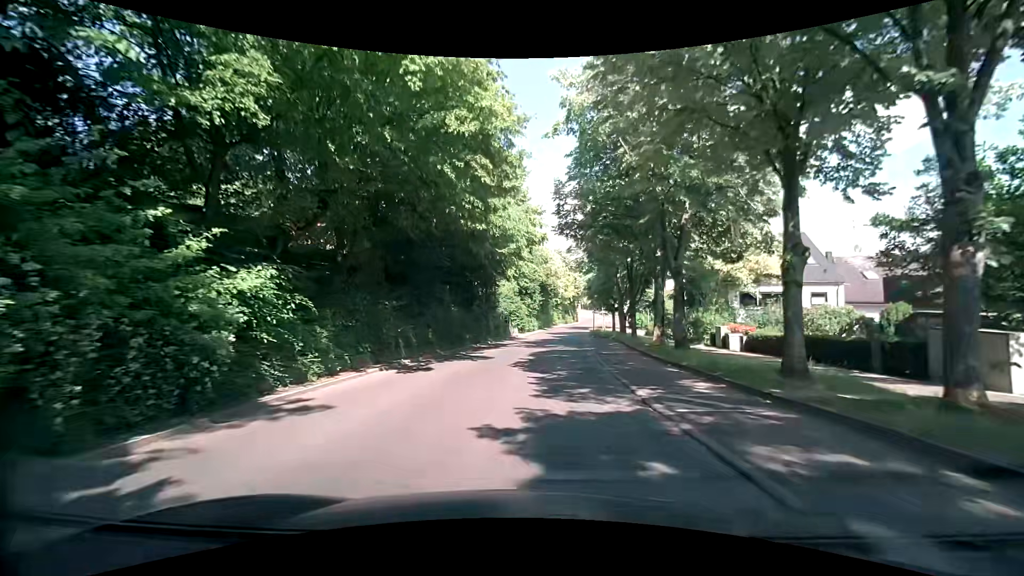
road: residential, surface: asphalt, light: Day
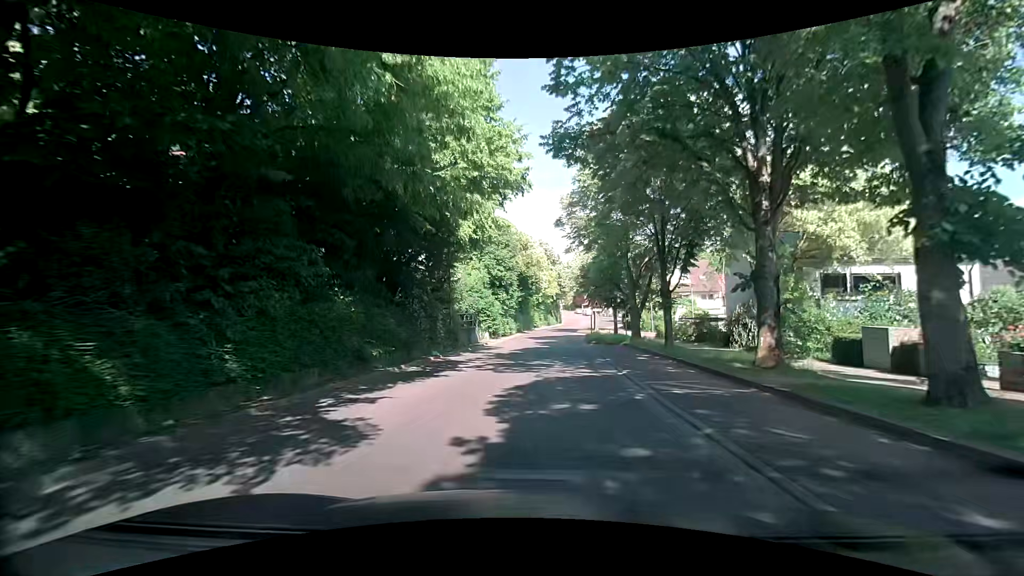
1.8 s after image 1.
(+0.2, +13.7) m; +2°
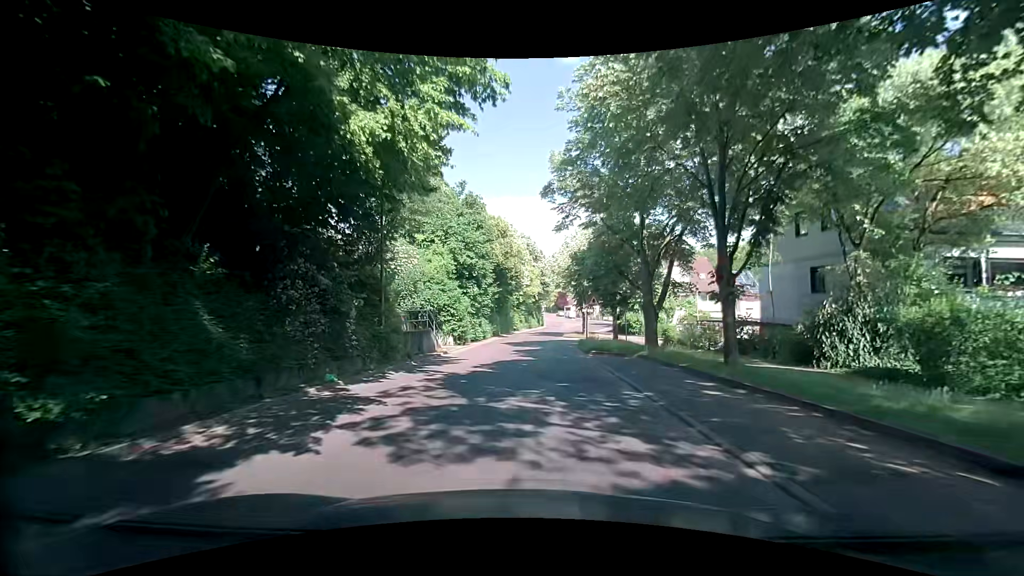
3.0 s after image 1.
(+0.1, +9.0) m; +2°
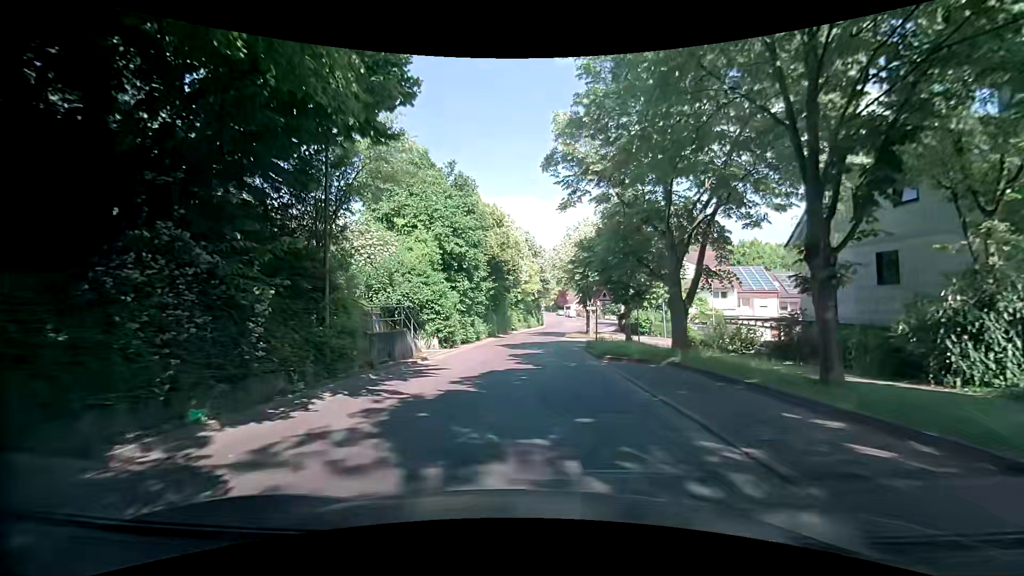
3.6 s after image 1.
(0.0, +4.6) m; 0°
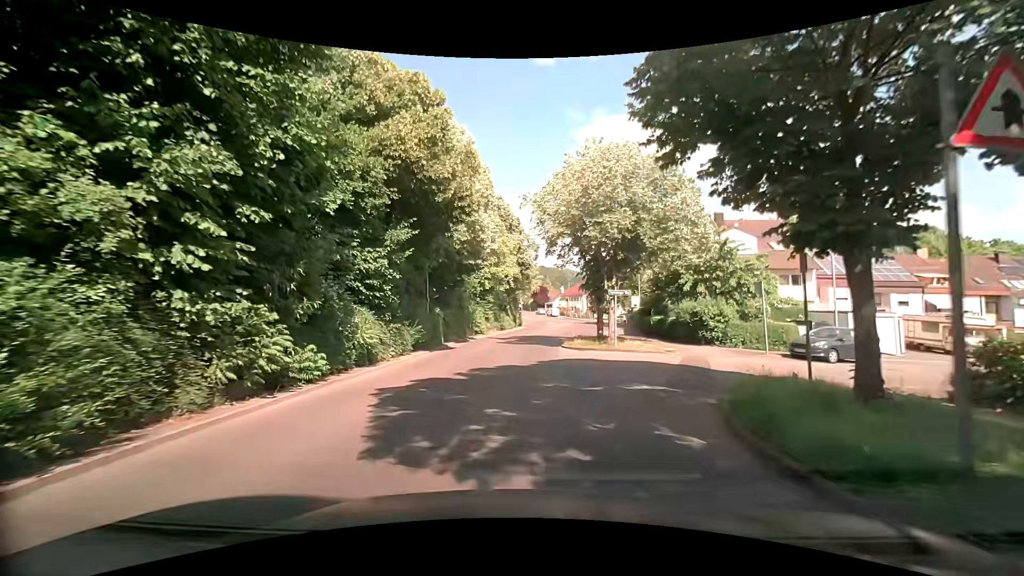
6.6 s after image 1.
(+0.4, +21.8) m; +3°
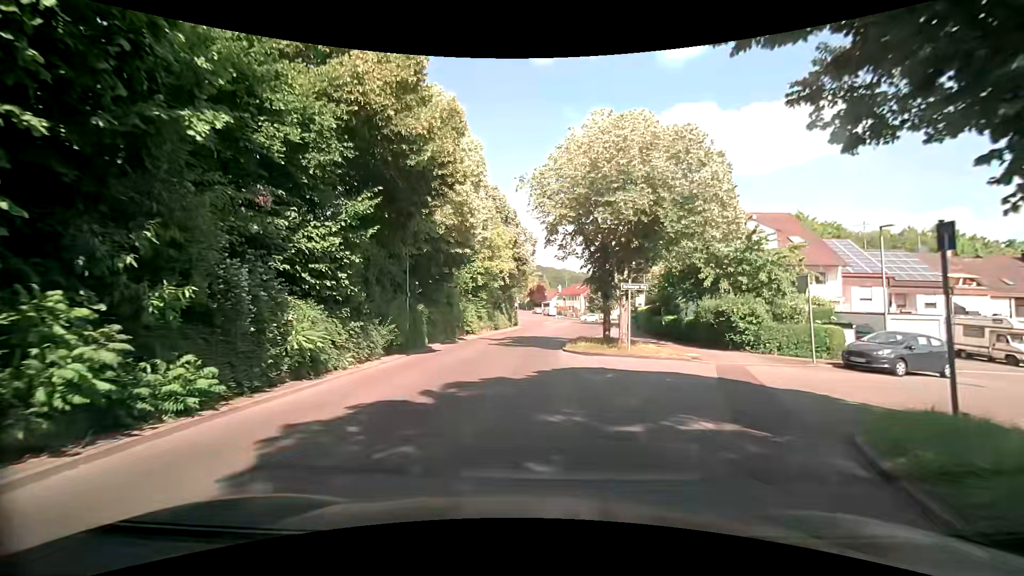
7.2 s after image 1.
(-0.1, +3.8) m; -1°
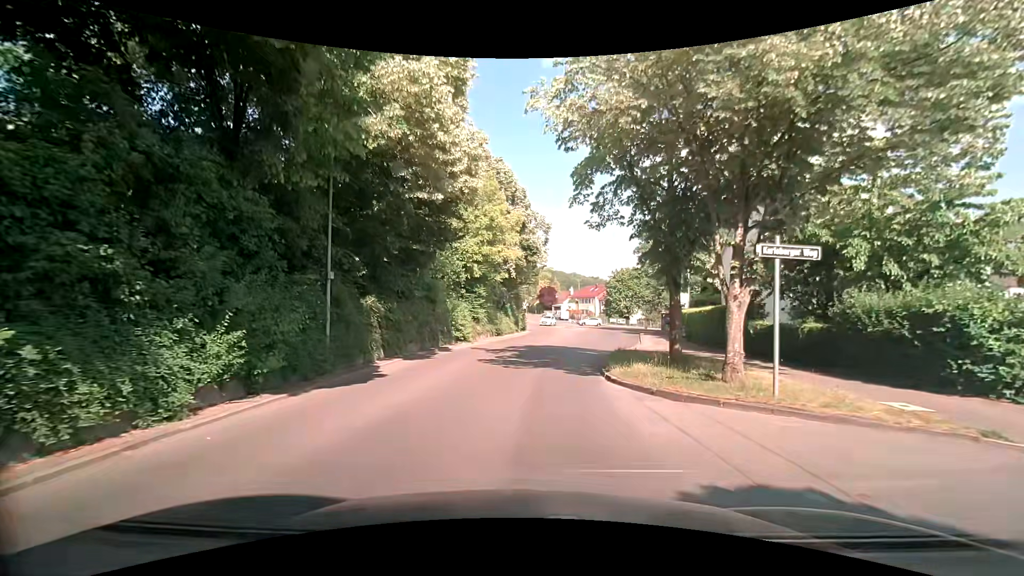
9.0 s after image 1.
(0.0, +10.5) m; -1°
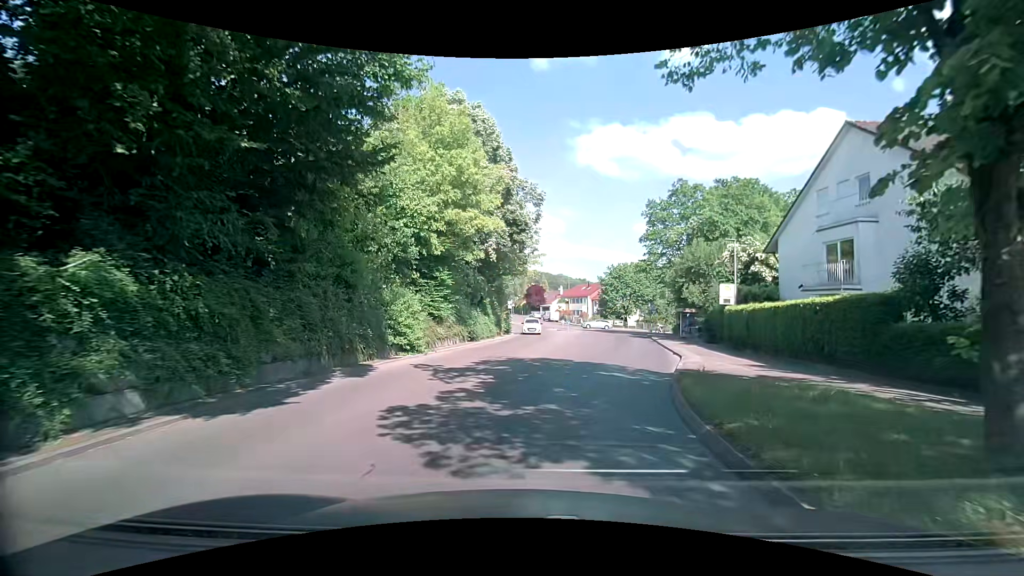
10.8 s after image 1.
(+0.1, +10.9) m; +2°
